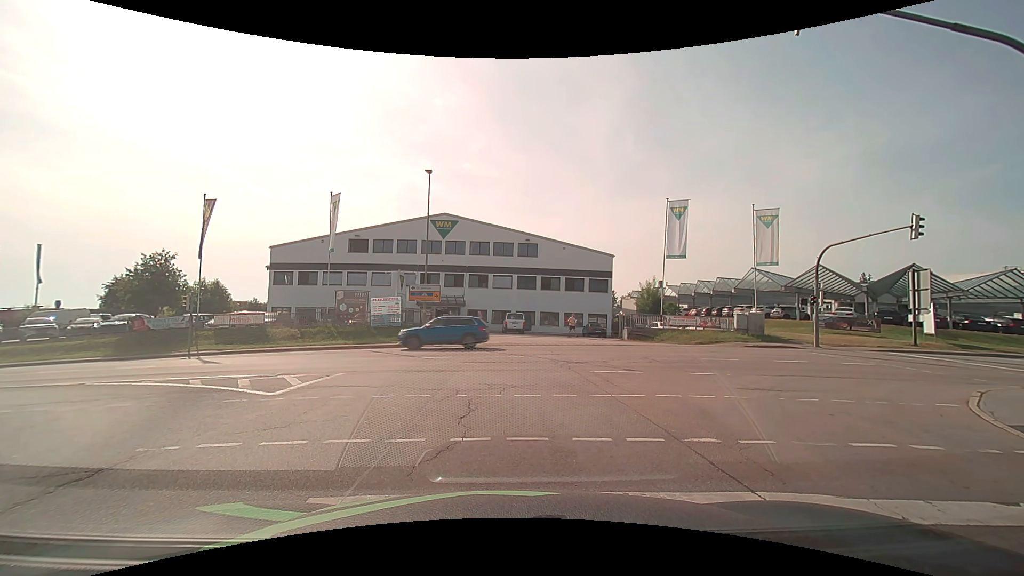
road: secondary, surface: asphalt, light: Day
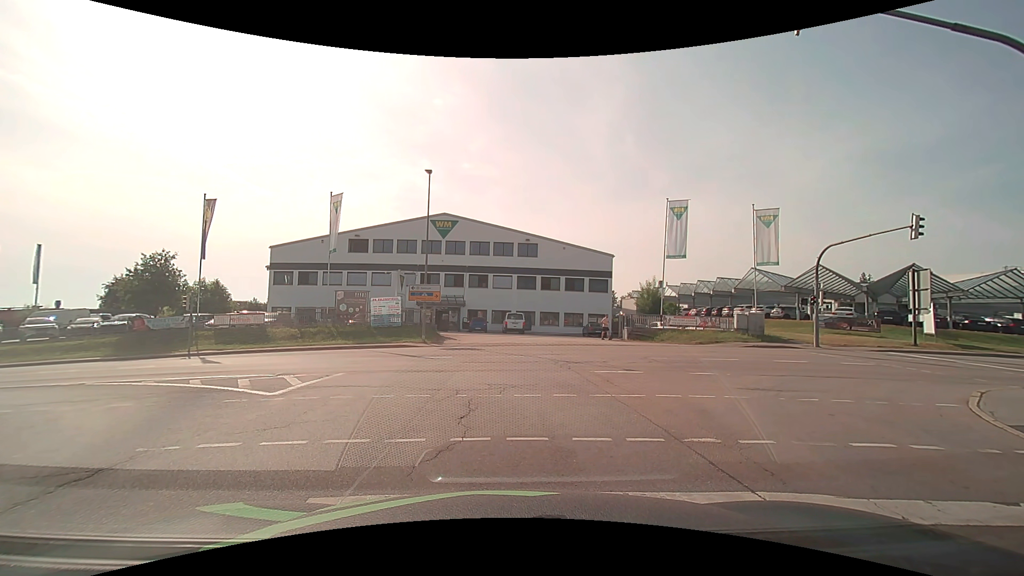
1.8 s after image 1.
(0.0, 0.0) m; 0°
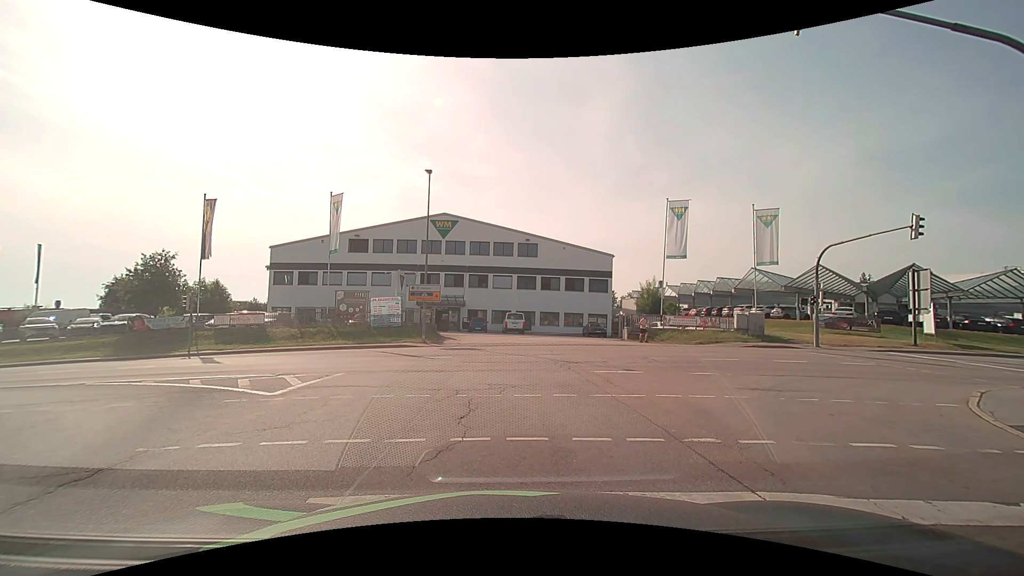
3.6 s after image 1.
(0.0, 0.0) m; 0°
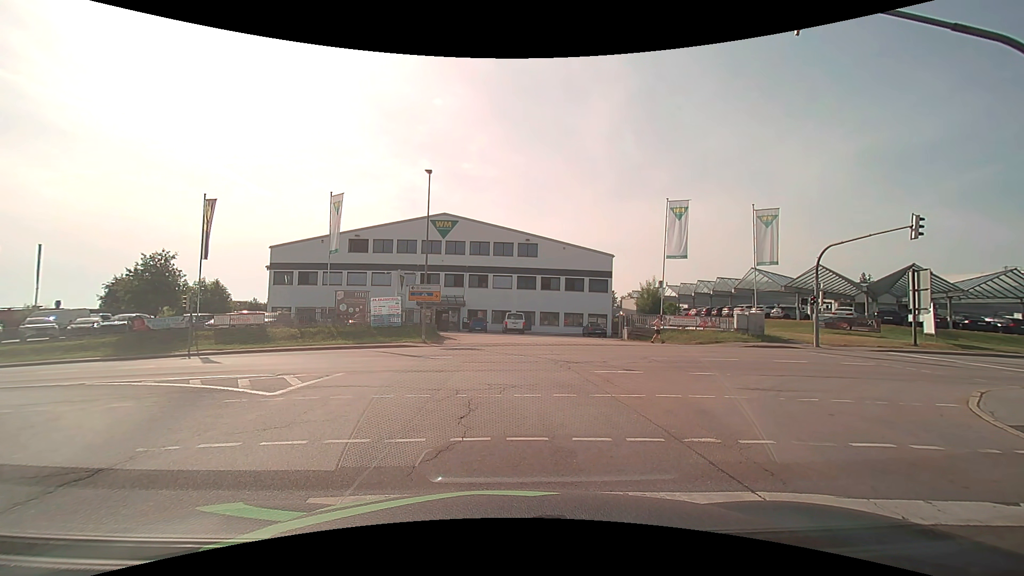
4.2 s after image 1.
(0.0, 0.0) m; 0°
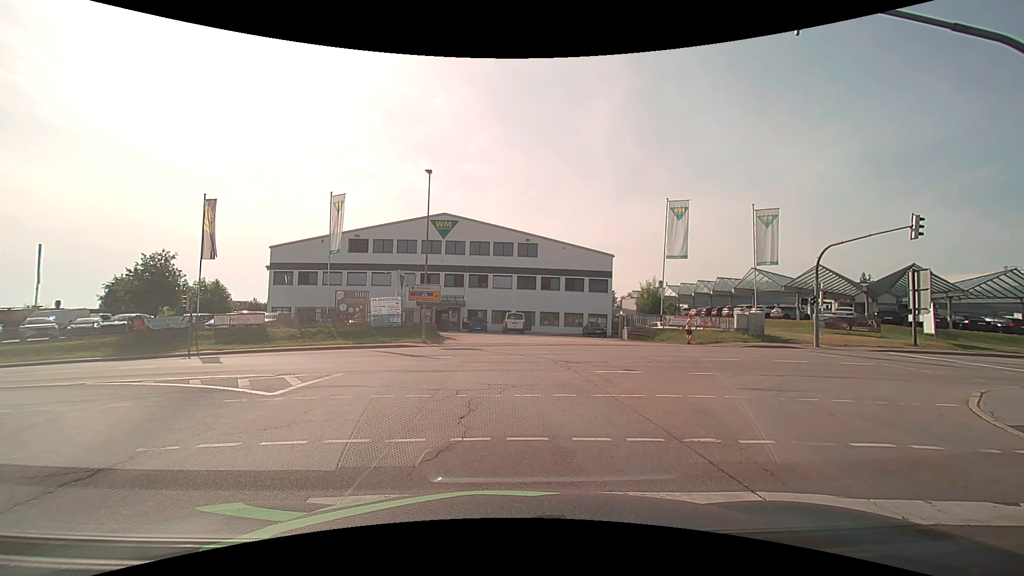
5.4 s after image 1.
(0.0, 0.0) m; 0°
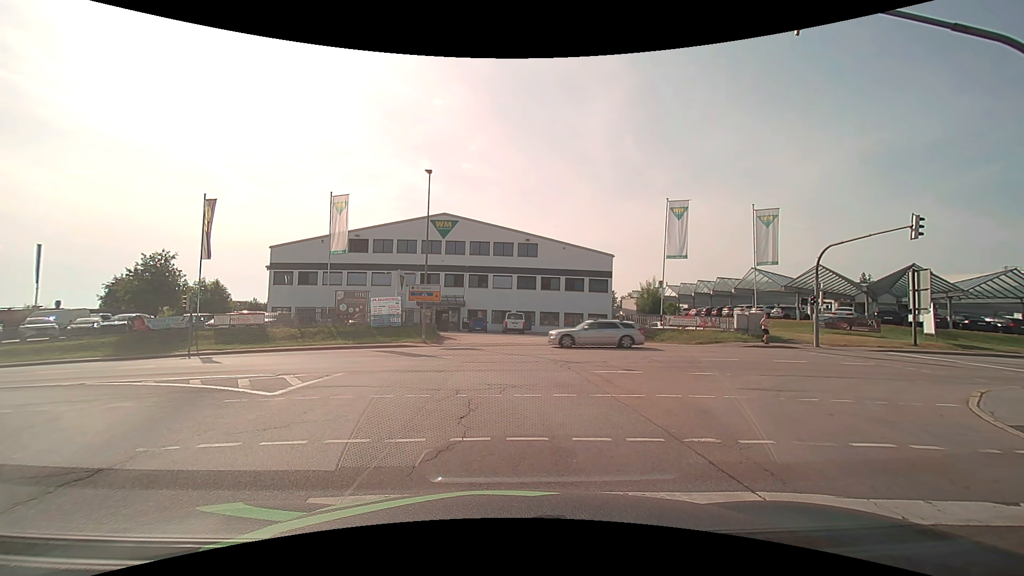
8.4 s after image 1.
(0.0, 0.0) m; 0°
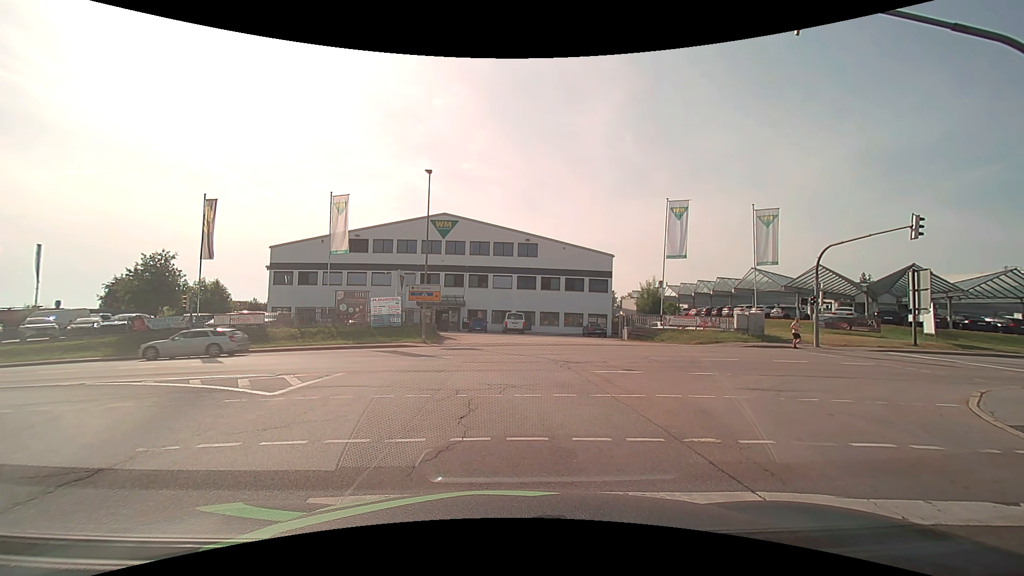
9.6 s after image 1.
(0.0, 0.0) m; 0°
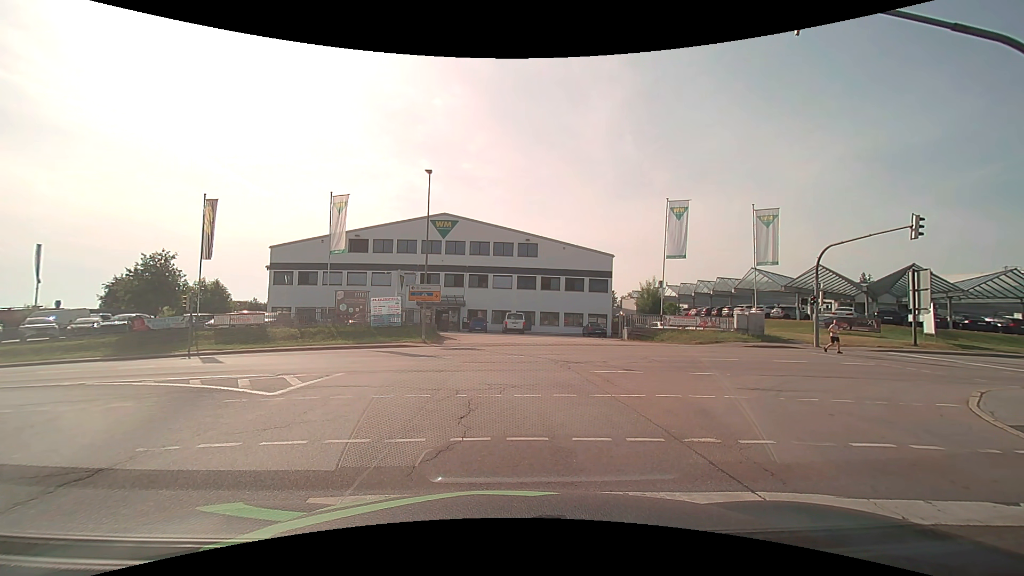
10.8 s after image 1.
(0.0, 0.0) m; 0°
